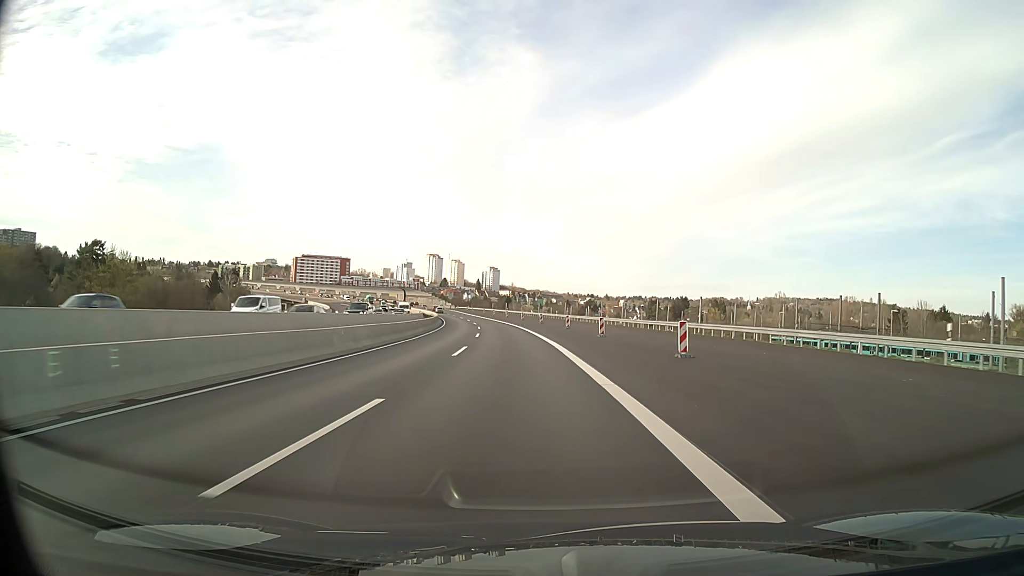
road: motorway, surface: asphalt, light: Day
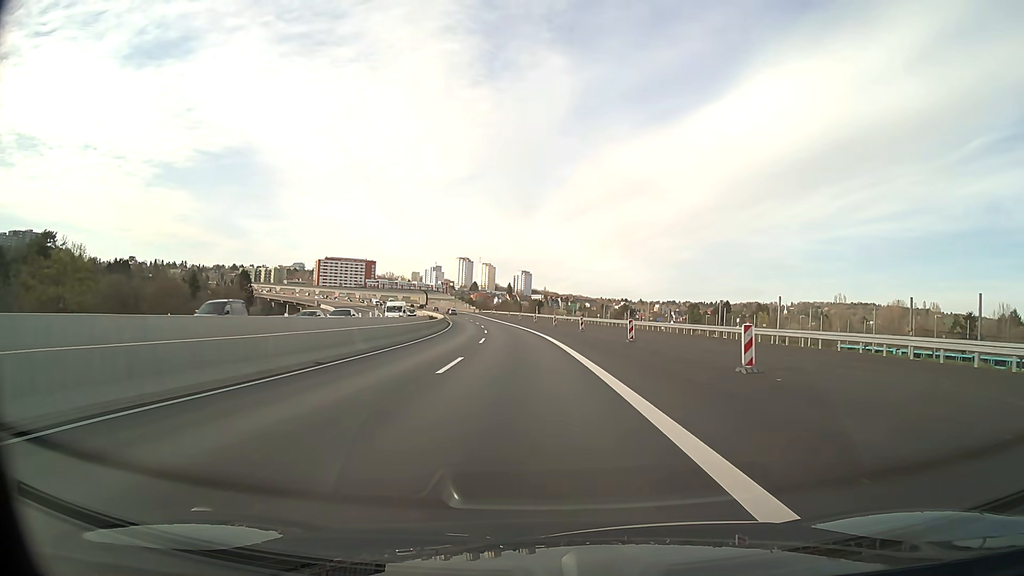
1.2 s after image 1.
(-0.5, +24.9) m; -3°
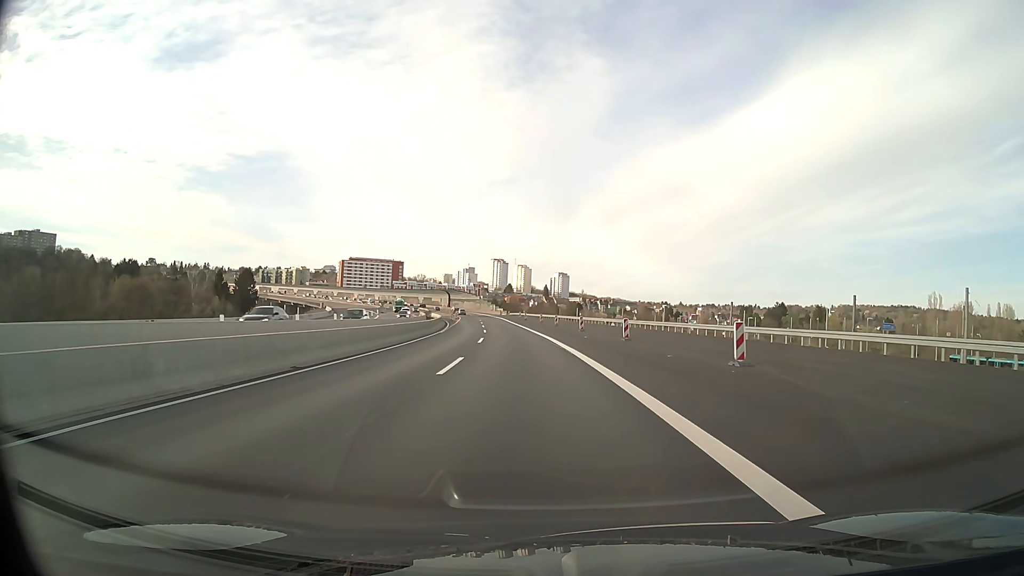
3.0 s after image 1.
(-1.1, +37.4) m; -3°
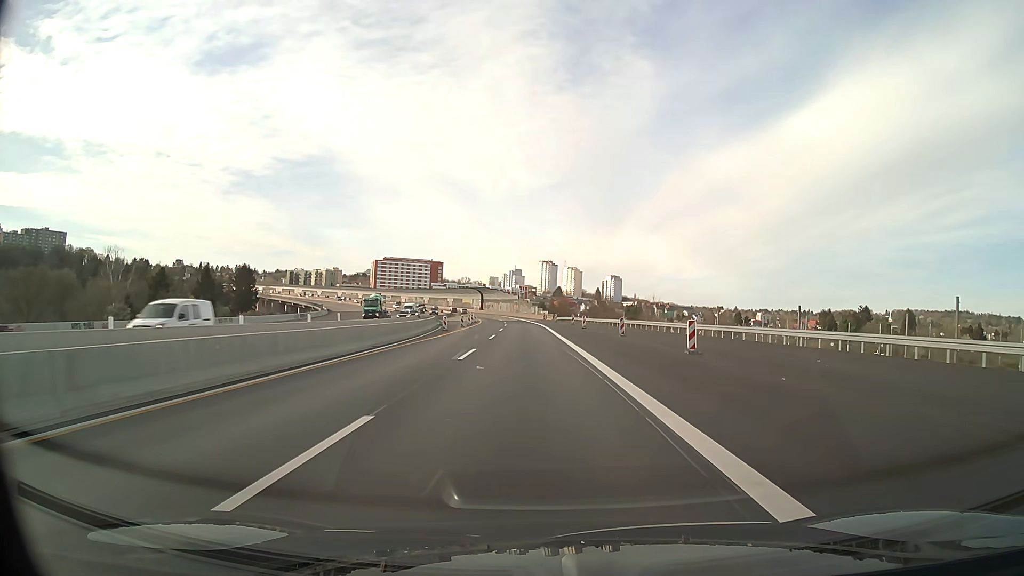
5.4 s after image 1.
(-1.9, +49.9) m; -4°
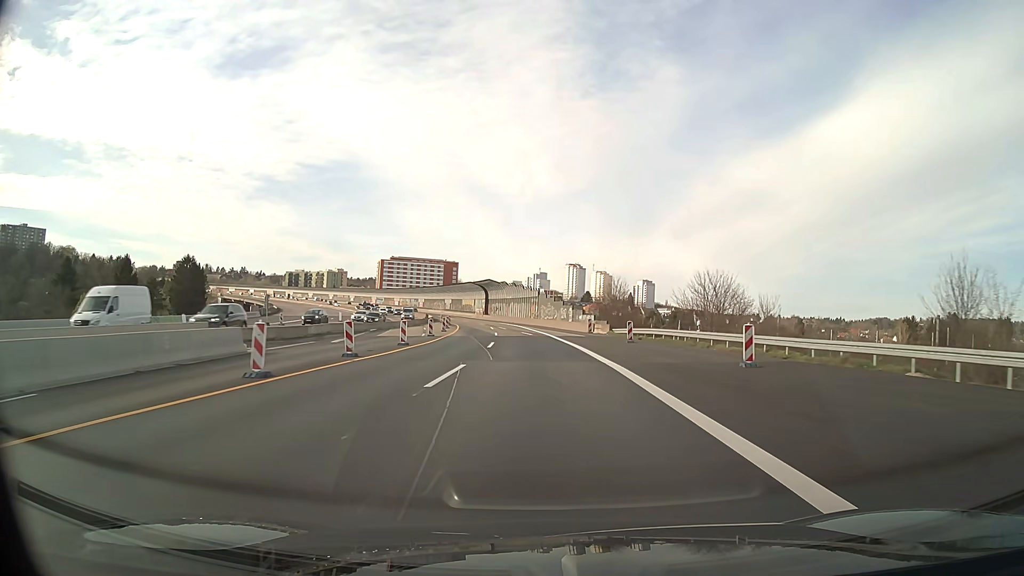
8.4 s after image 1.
(-1.3, +62.3) m; -2°
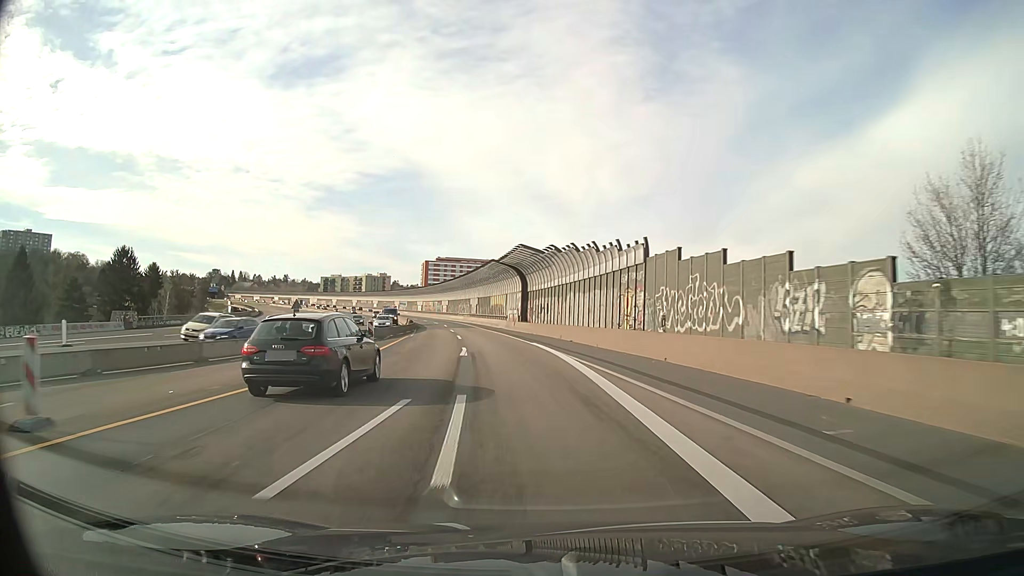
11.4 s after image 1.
(-1.9, +62.4) m; -5°
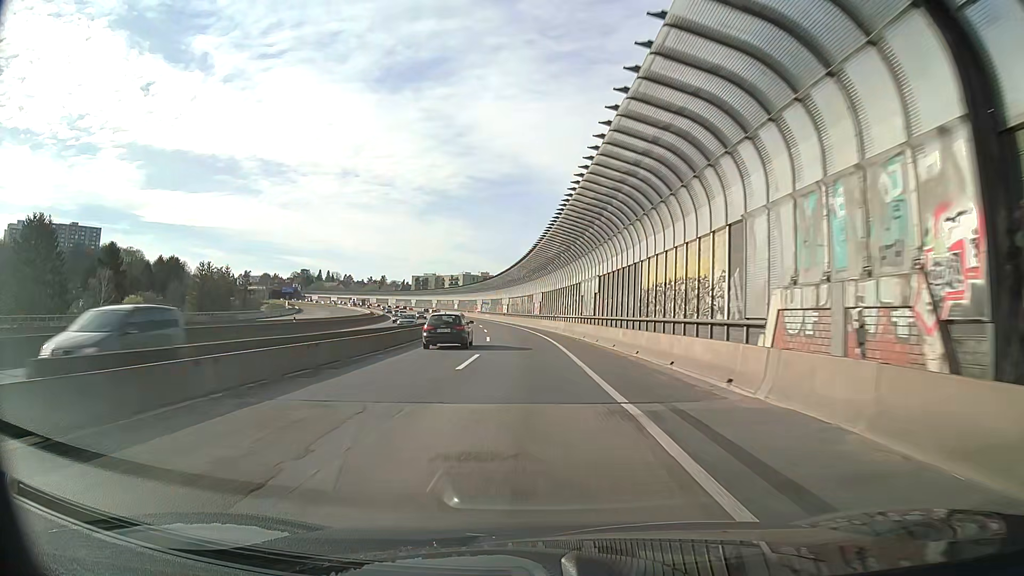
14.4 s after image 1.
(-5.9, +62.0) m; -10°
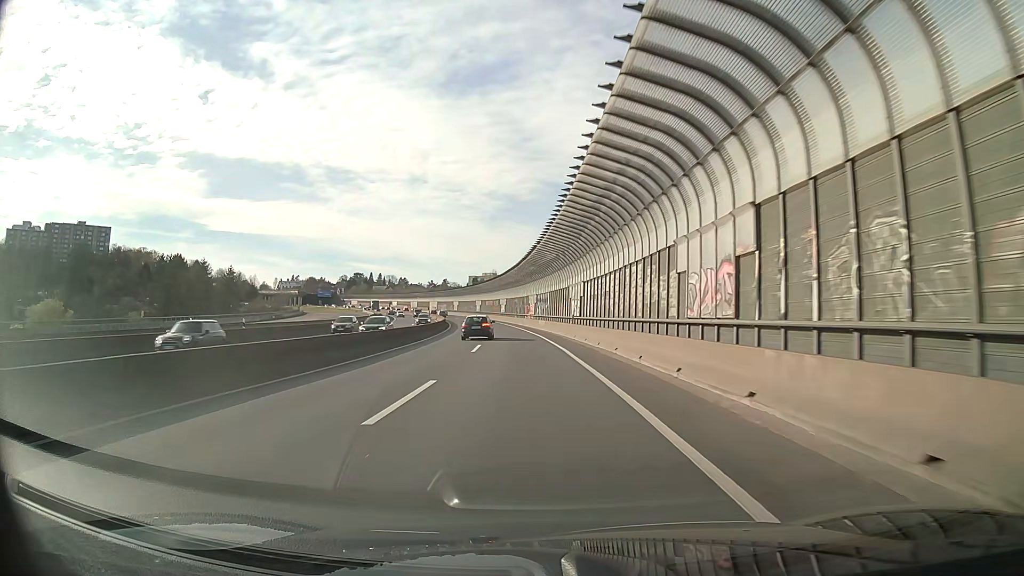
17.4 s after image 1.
(-2.6, +62.3) m; -6°
(0, +10) (0, +20) (-1, +30) (-1, +40) (-2, +50) (-3, +60) (-4, +70) (-5, +80) (-6, +90) (-8, +100) m
